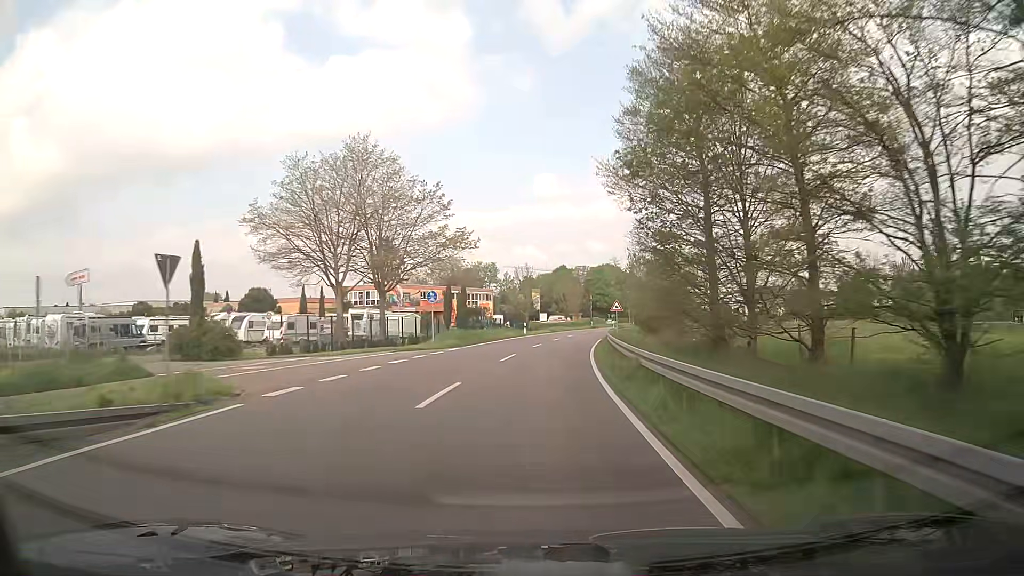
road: secondary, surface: asphalt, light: Day
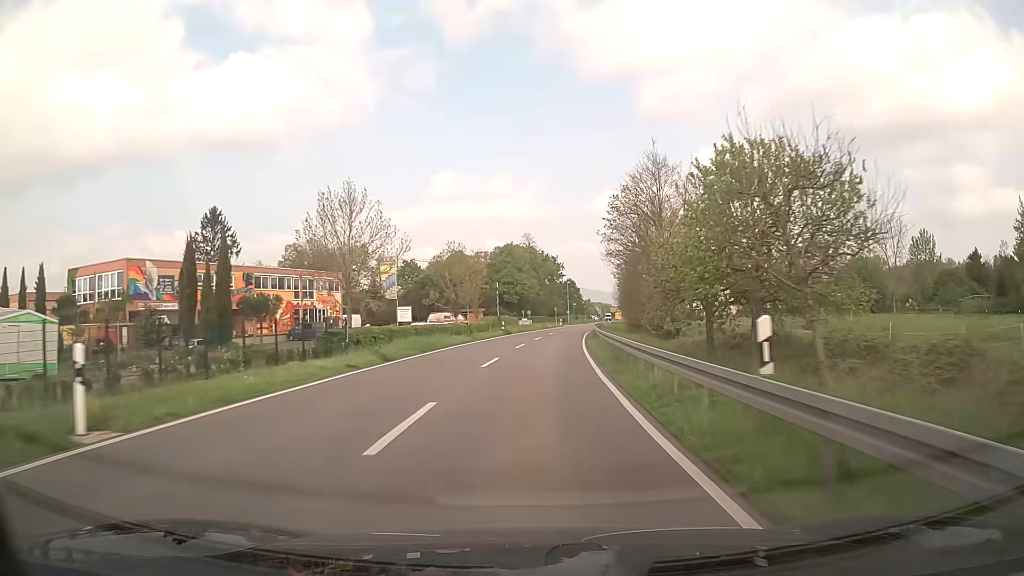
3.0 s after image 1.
(+3.7, +51.4) m; +8°
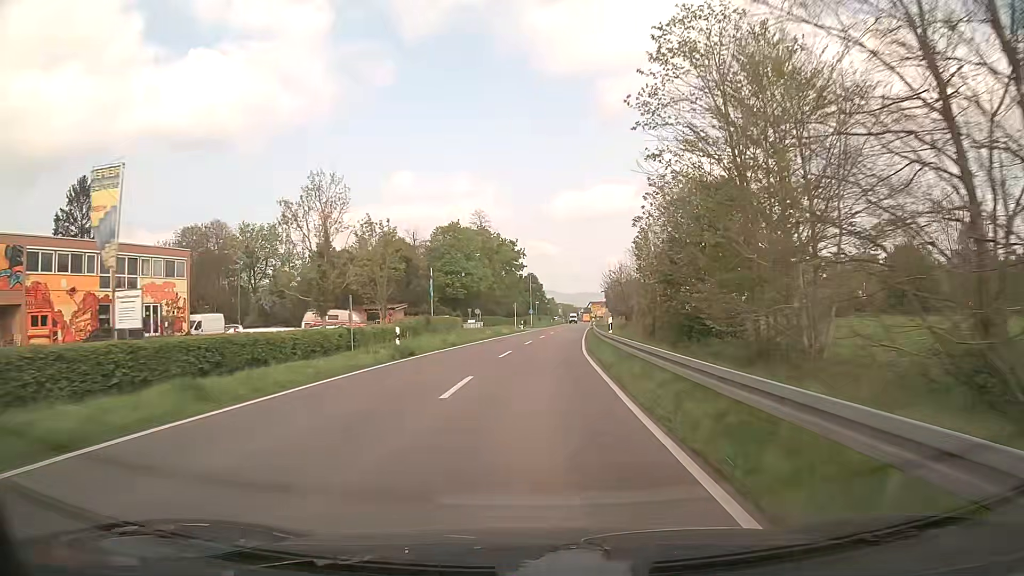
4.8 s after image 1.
(+1.1, +31.2) m; +4°
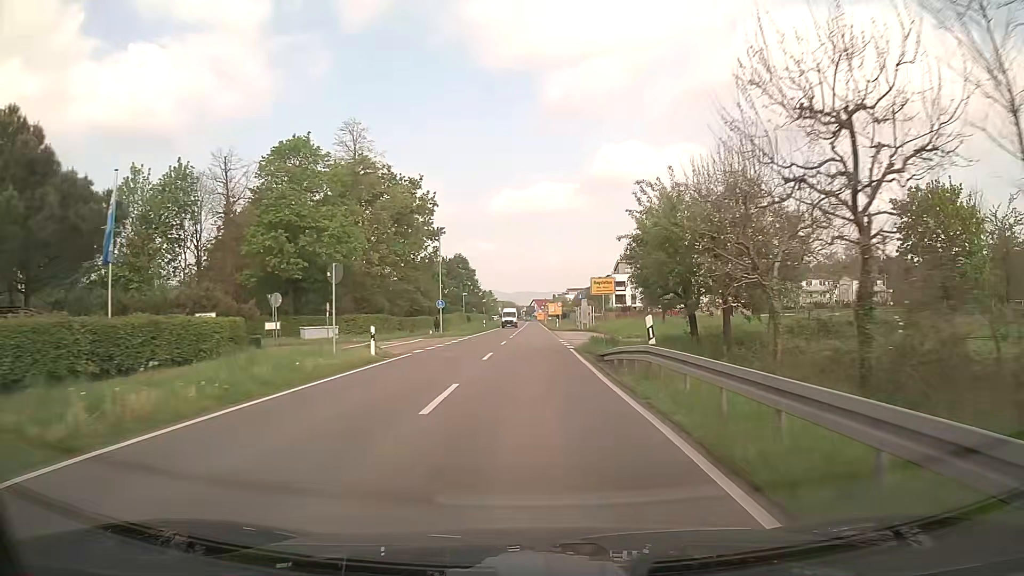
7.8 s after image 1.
(+2.1, +49.8) m; +5°
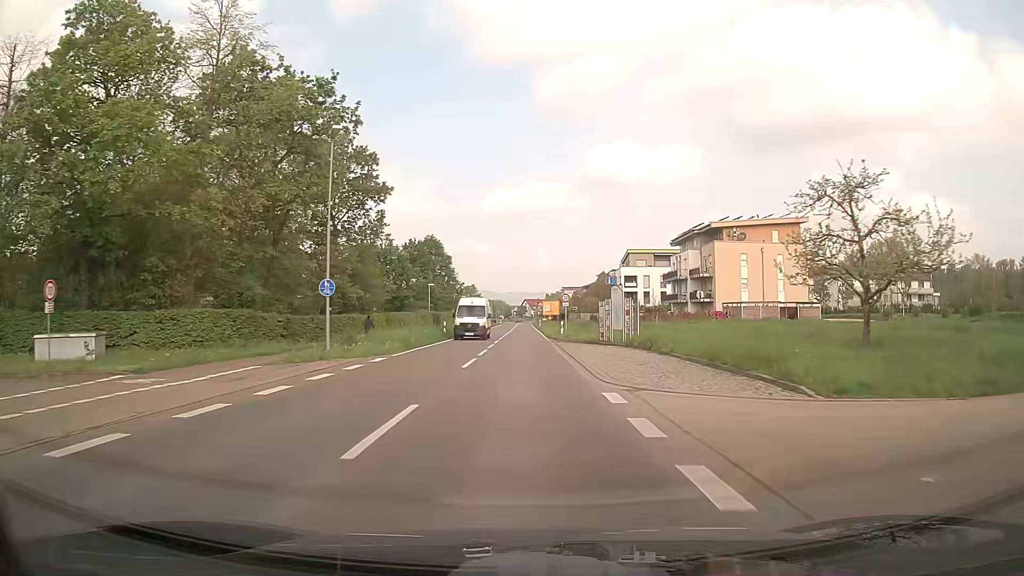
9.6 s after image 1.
(+0.2, +27.0) m; +1°
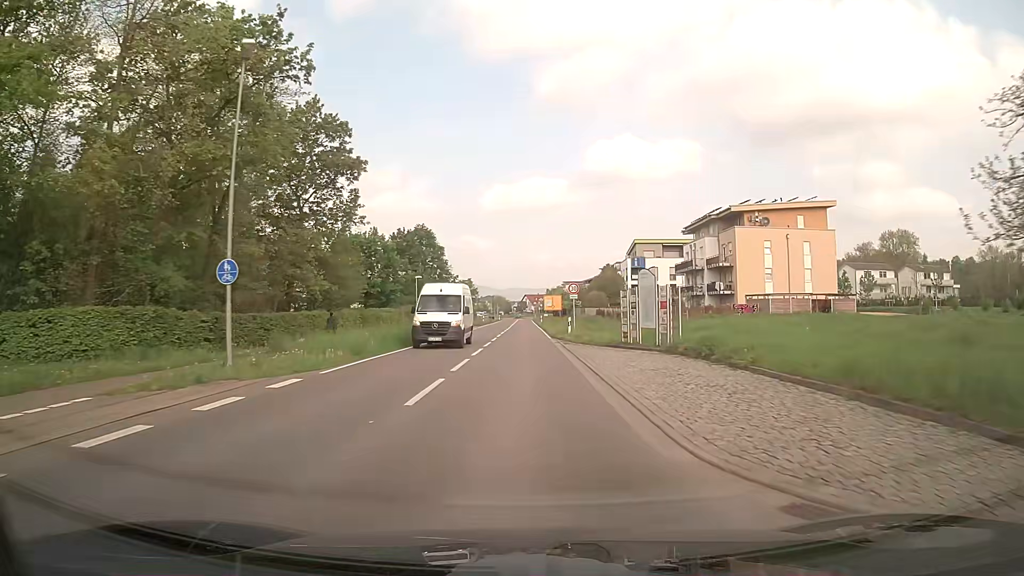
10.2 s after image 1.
(0.0, +8.3) m; 0°
